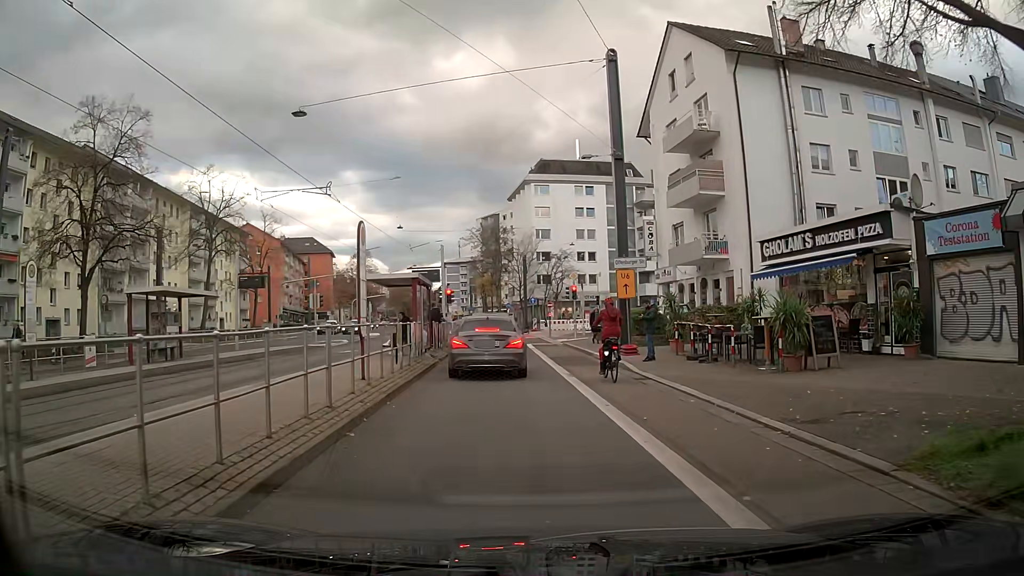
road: primary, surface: asphalt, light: Day
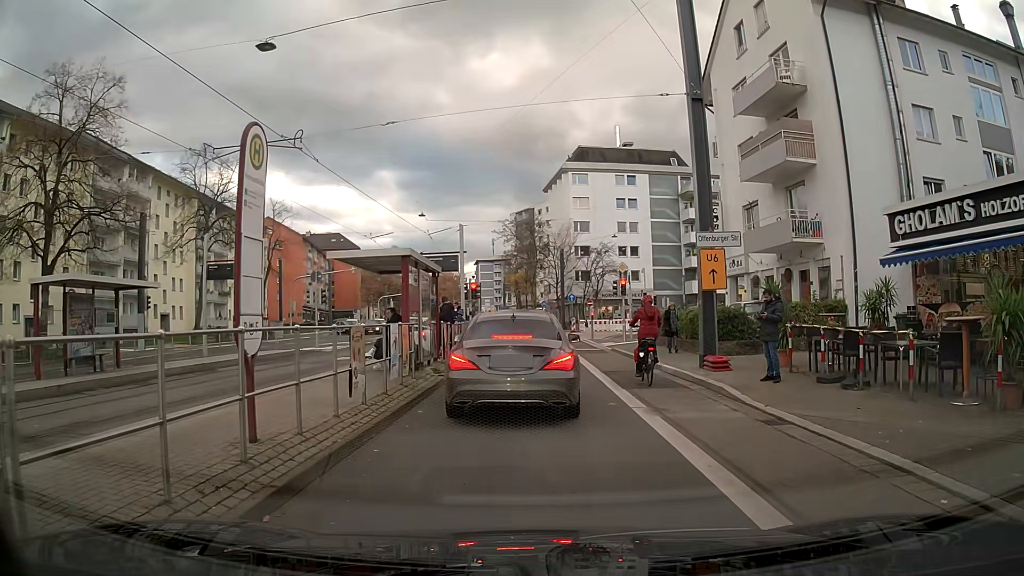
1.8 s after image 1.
(-0.1, +6.1) m; -1°
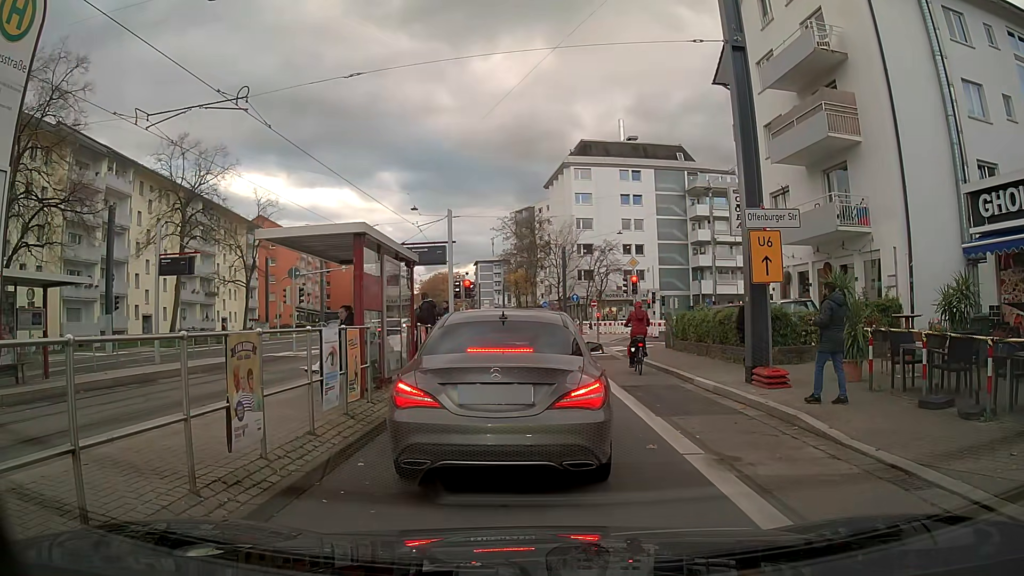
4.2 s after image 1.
(0.0, +3.3) m; 0°
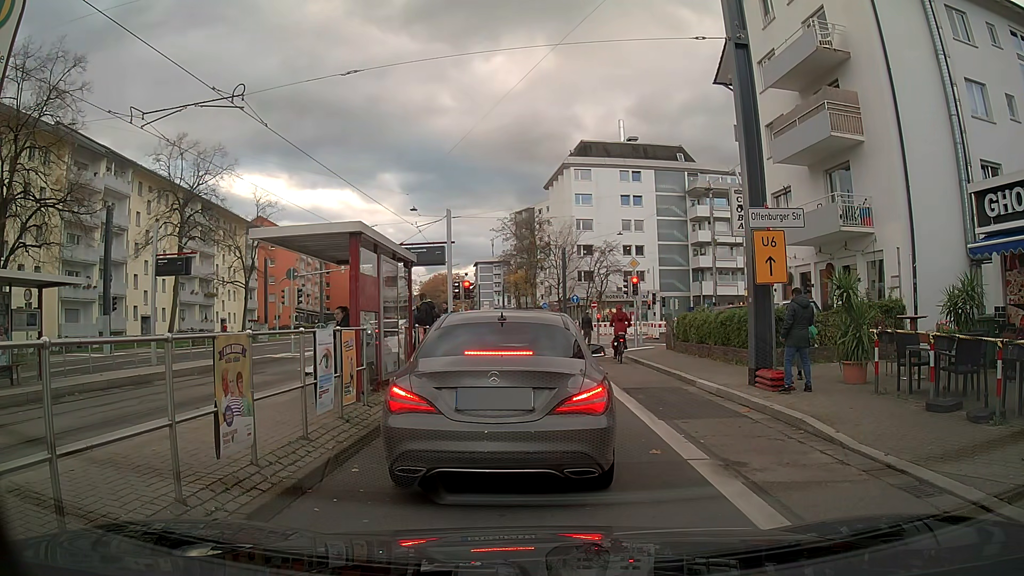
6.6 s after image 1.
(0.0, +0.3) m; 0°
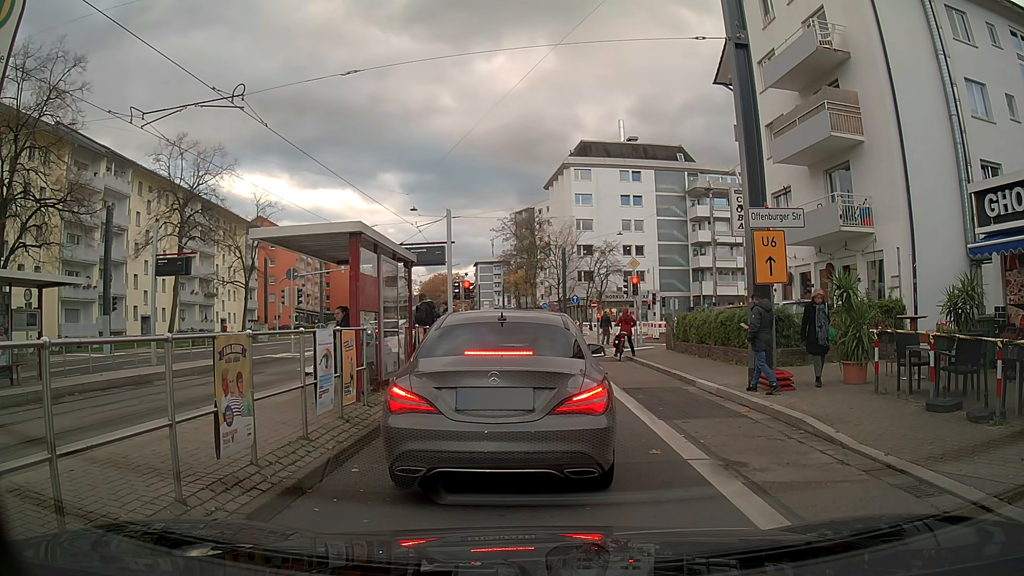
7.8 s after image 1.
(0.0, 0.0) m; 0°
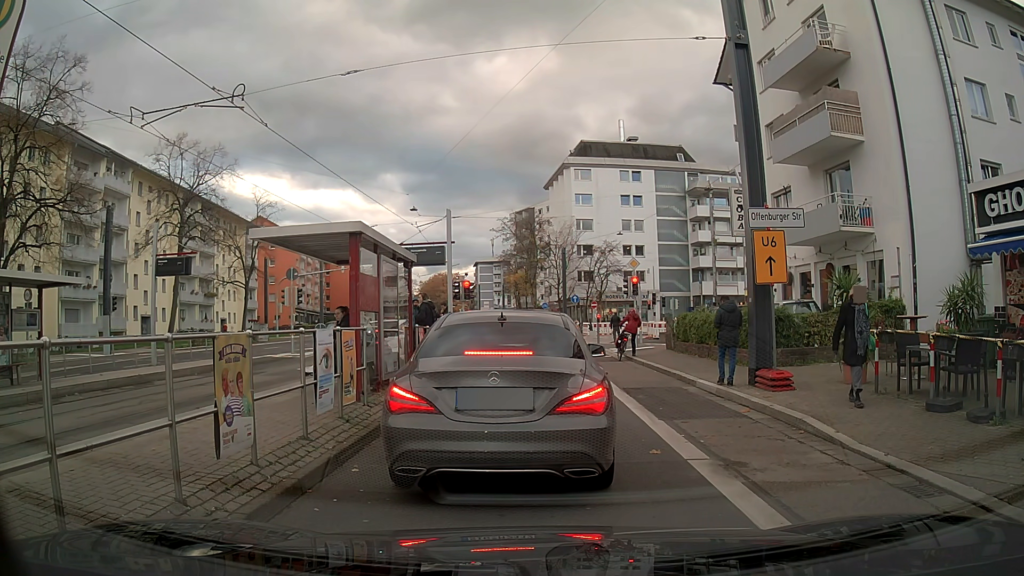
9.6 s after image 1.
(0.0, 0.0) m; 0°
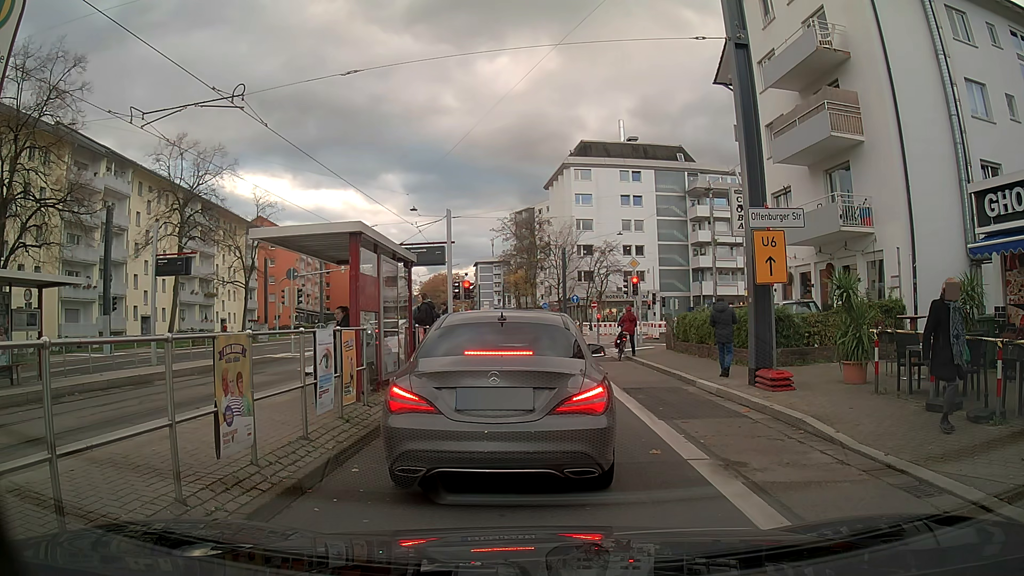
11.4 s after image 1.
(0.0, 0.0) m; 0°
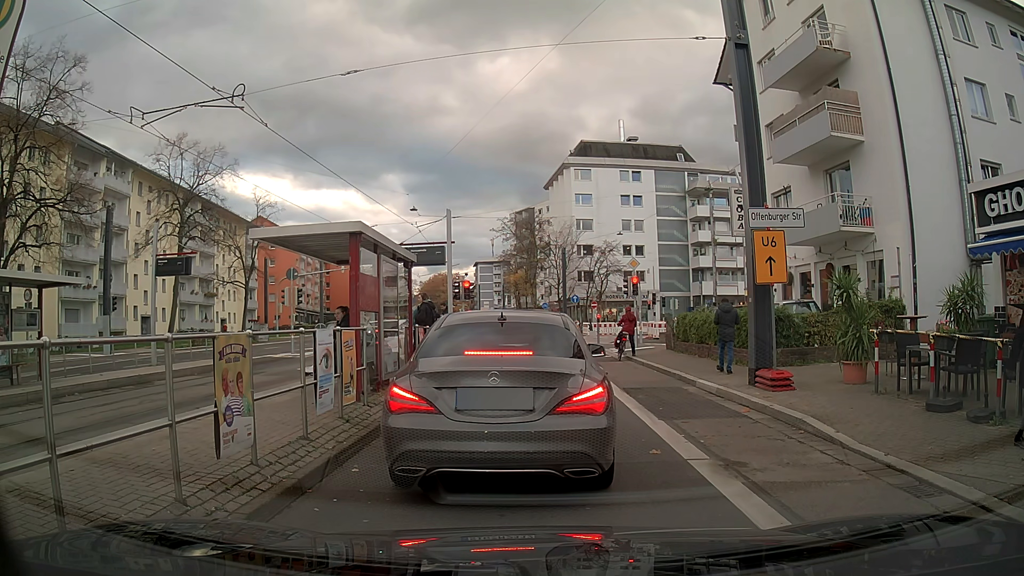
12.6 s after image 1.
(0.0, 0.0) m; 0°
(0, +10) (0, +20) (0, +30) (-1, +40) (-2, +50) (-2, +60) (-3, +70) (-5, +80) (-5, +90) (-7, +100) m
